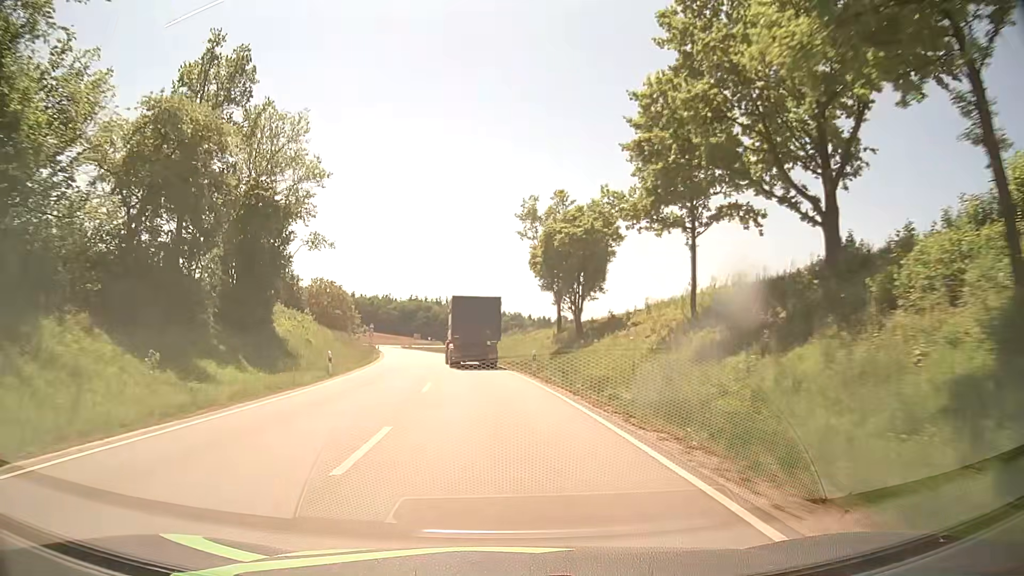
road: secondary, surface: asphalt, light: Day
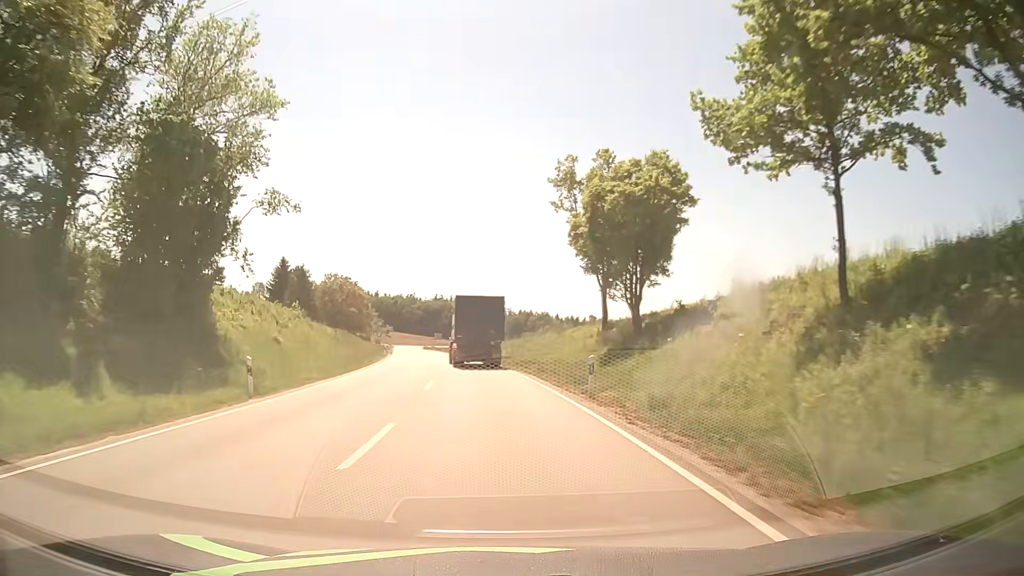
(-0.3, +11.9) m; -2°
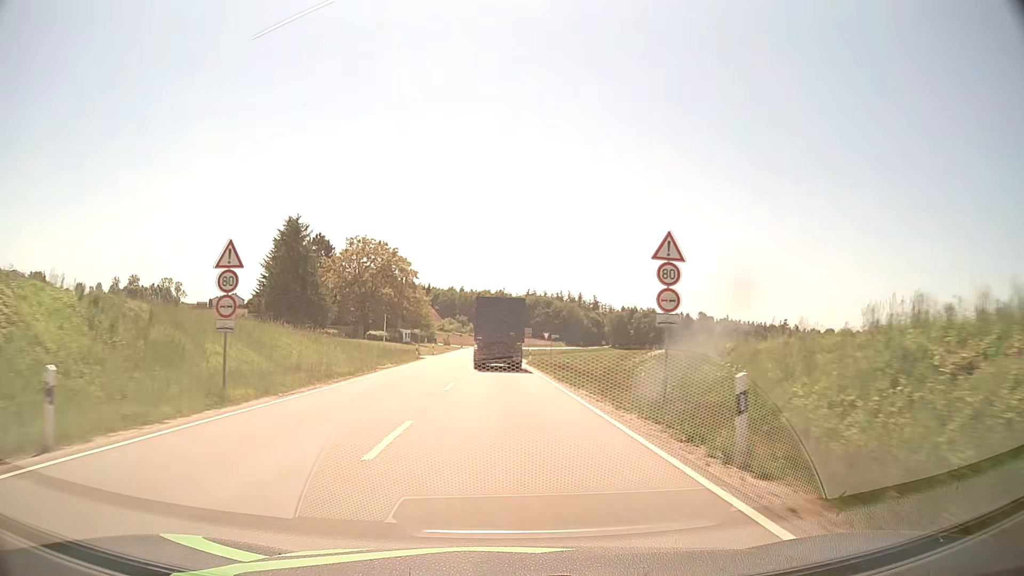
(-5.5, +59.3) m; -9°
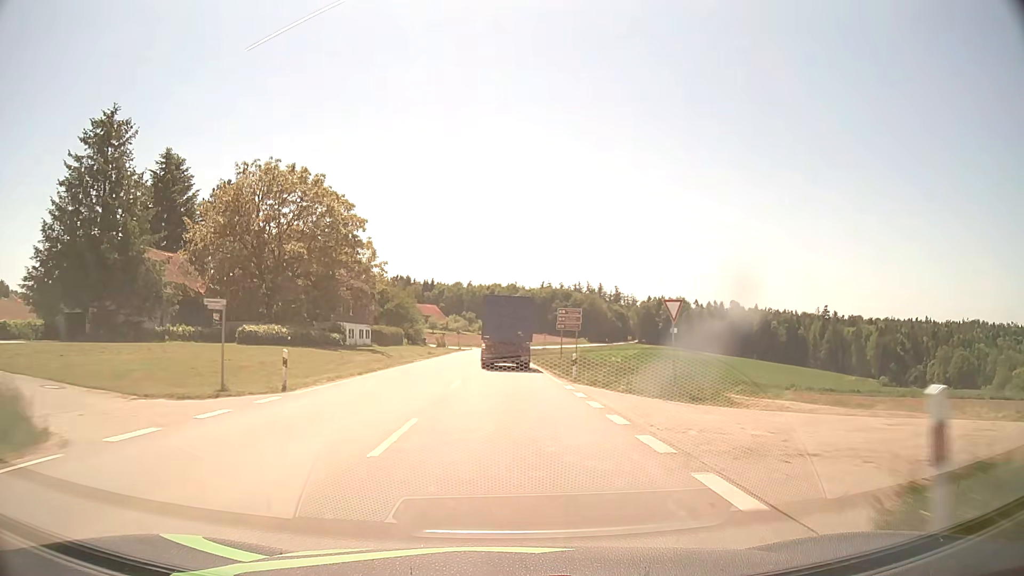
(-0.7, +47.8) m; -1°
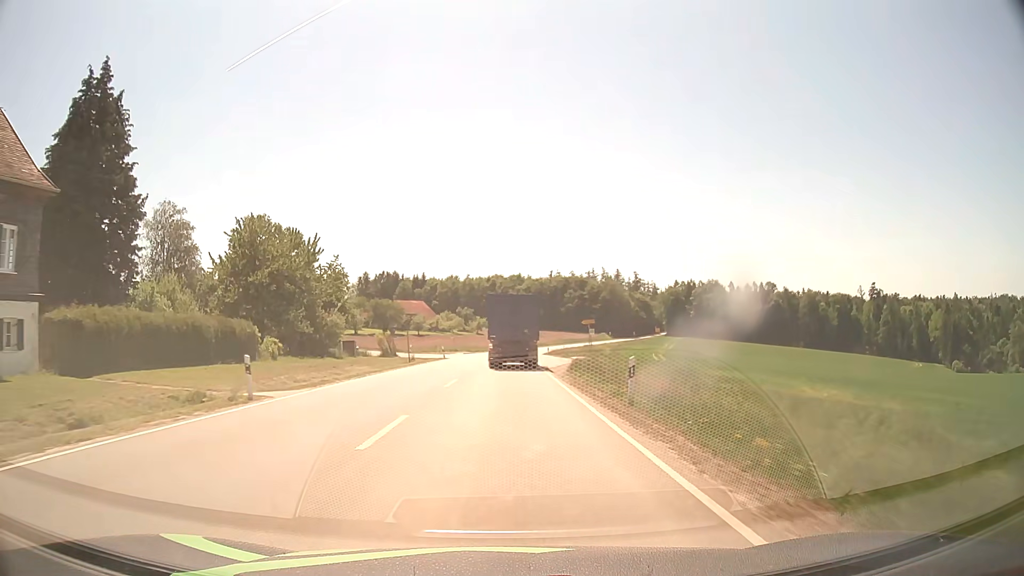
(0.0, +59.3) m; 0°
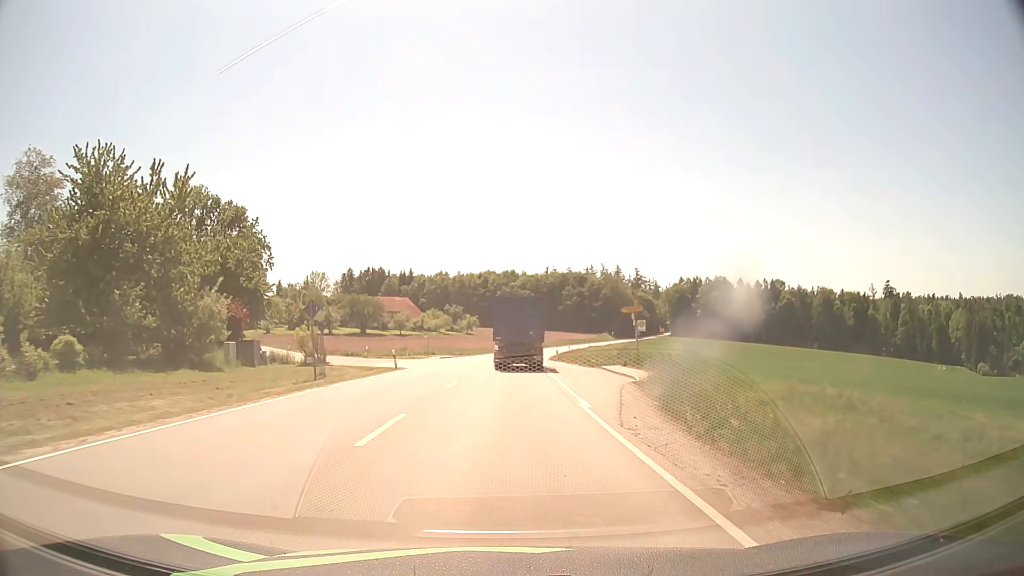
(0.0, +23.5) m; 0°
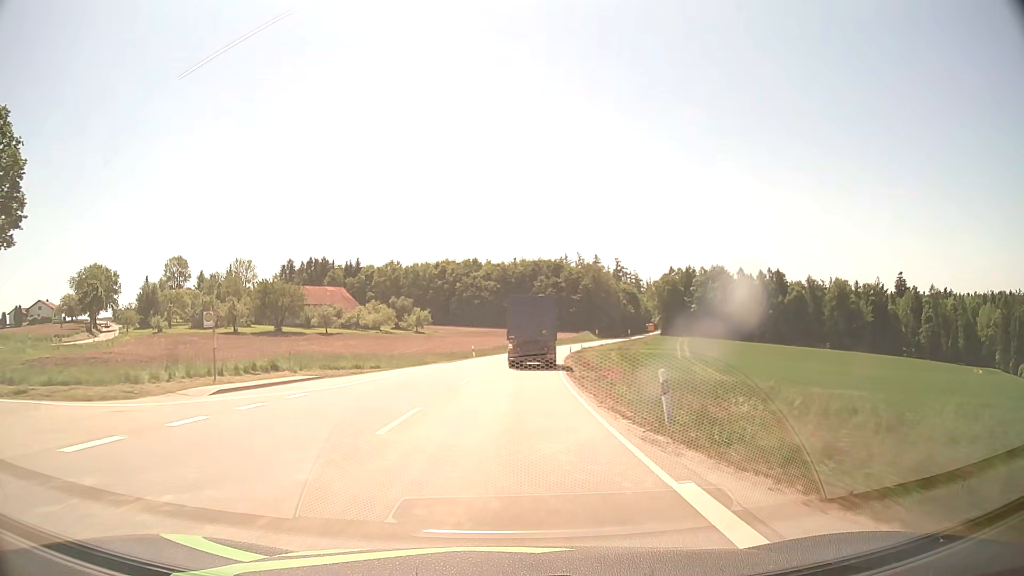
(+1.0, +46.6) m; +3°
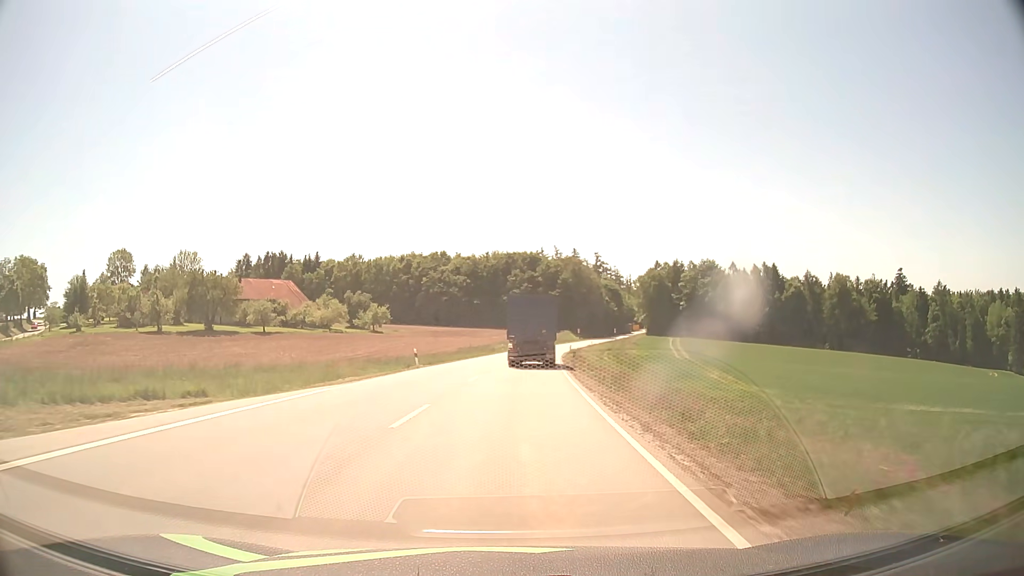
(+0.4, +23.1) m; +2°
(0, +10) (0, +20) (+1, +30) (+1, +40) (+2, +50) (+3, +60) (+4, +70) (+5, +80) (+6, +90) (+8, +100) m
